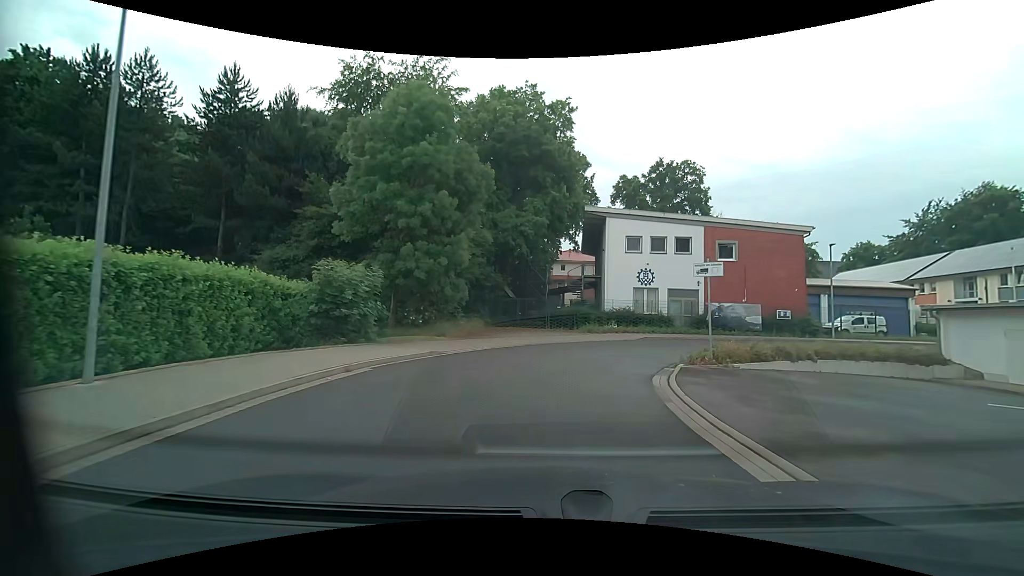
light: Day
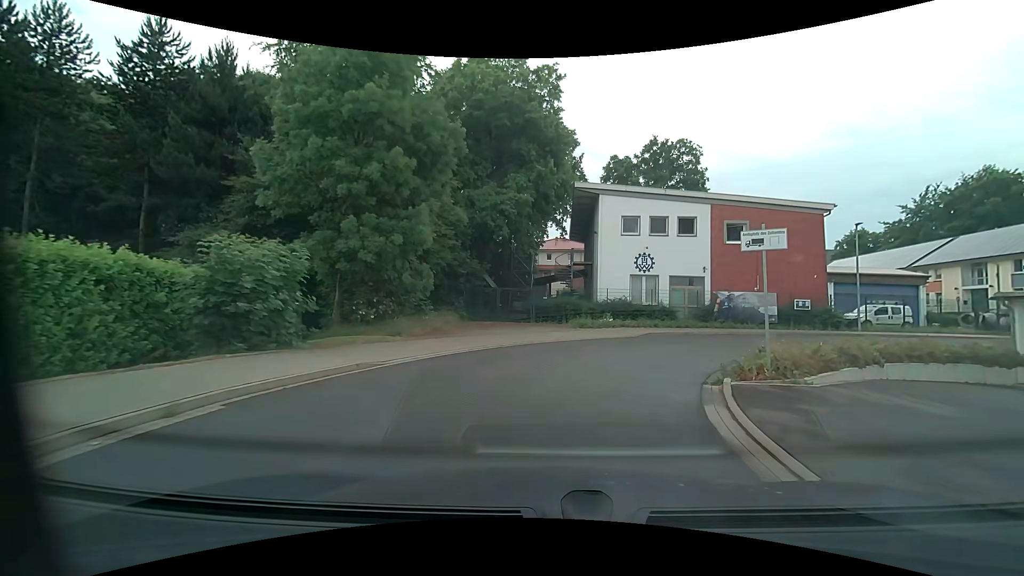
(0.0, +4.6) m; +2°
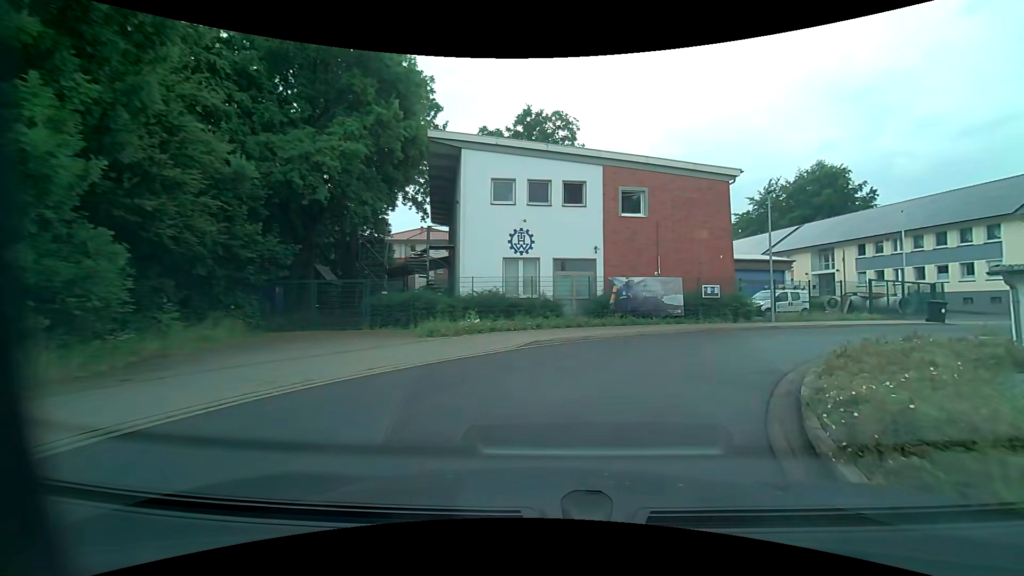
(+1.0, +8.6) m; +14°
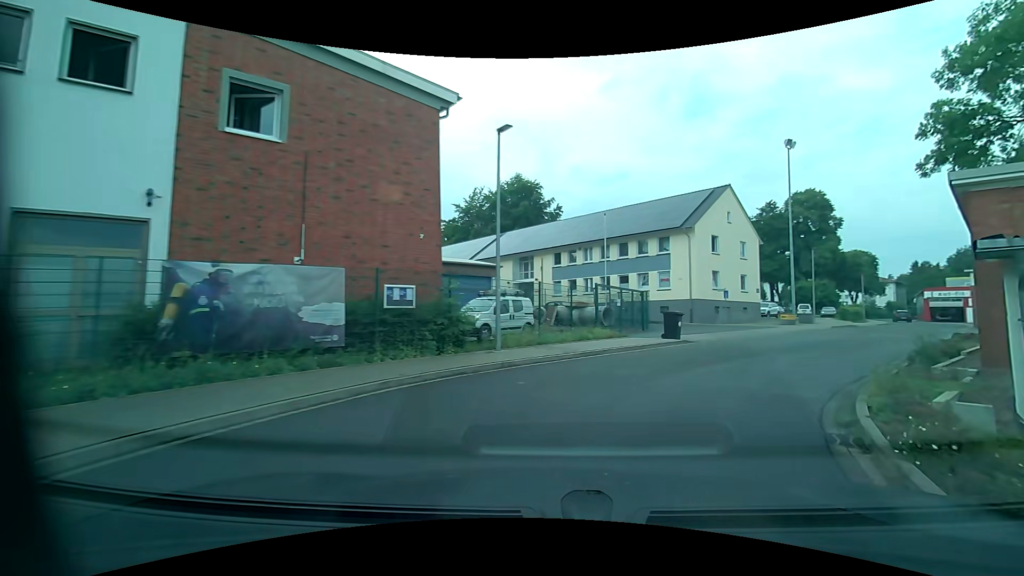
(+3.2, +11.8) m; +32°
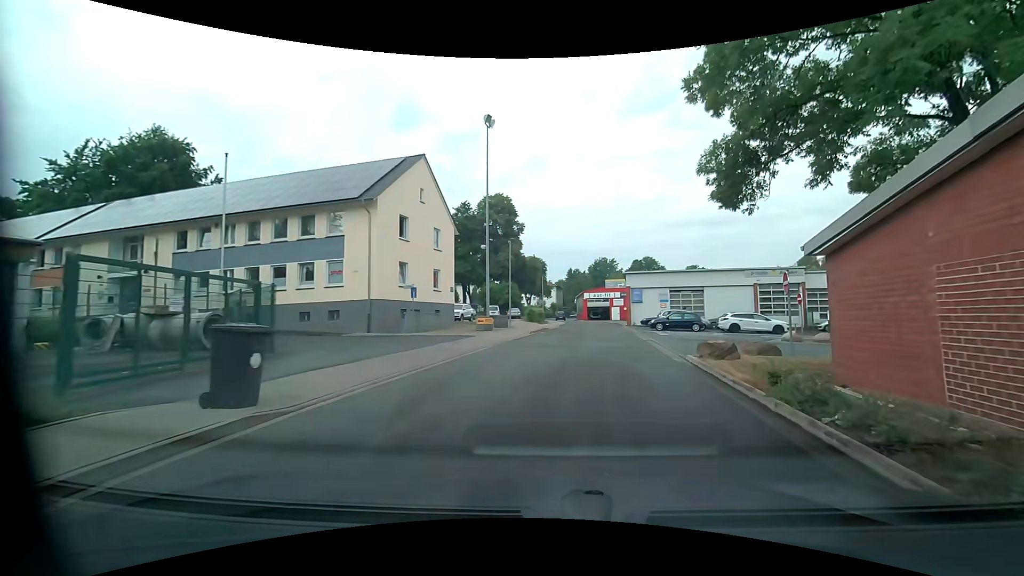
(+3.7, +11.8) m; +33°
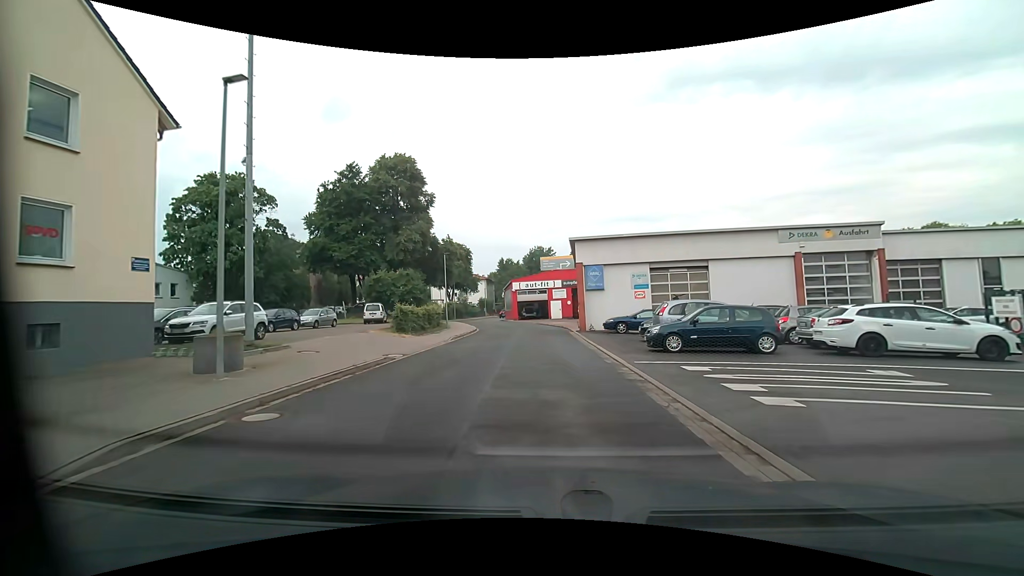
(+2.4, +23.3) m; +6°
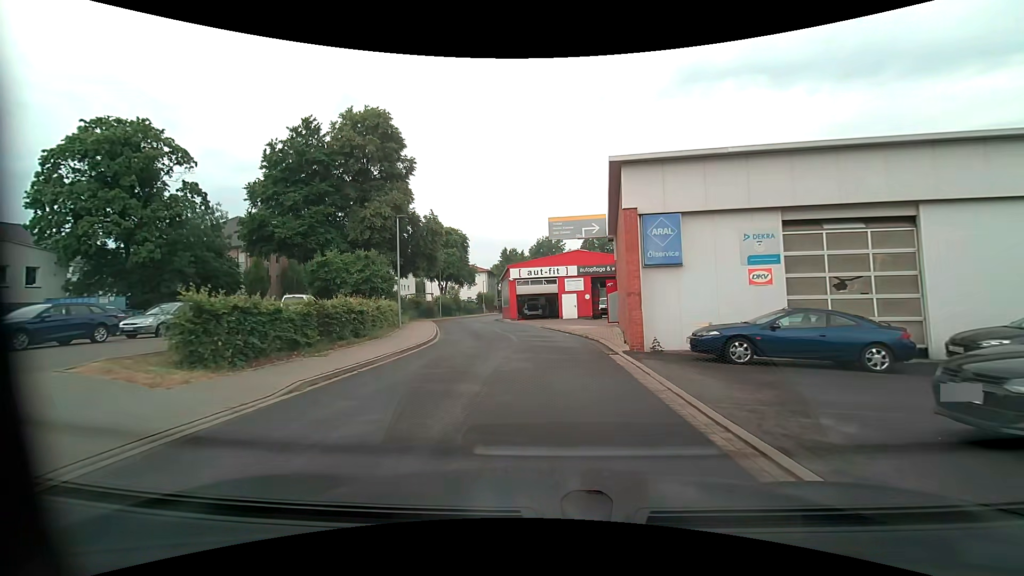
(+0.1, +15.5) m; 0°
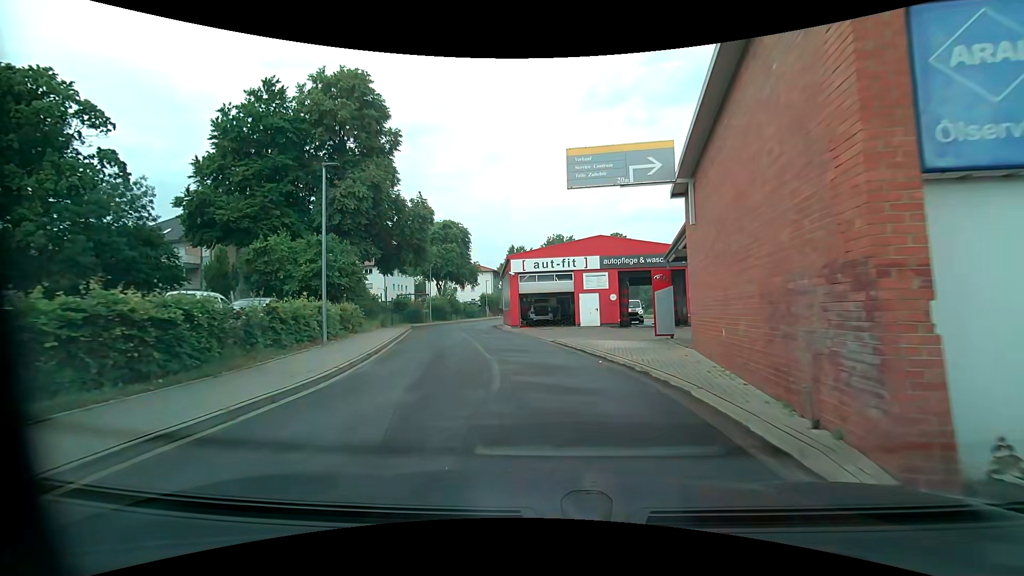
(-0.1, +10.1) m; -2°
